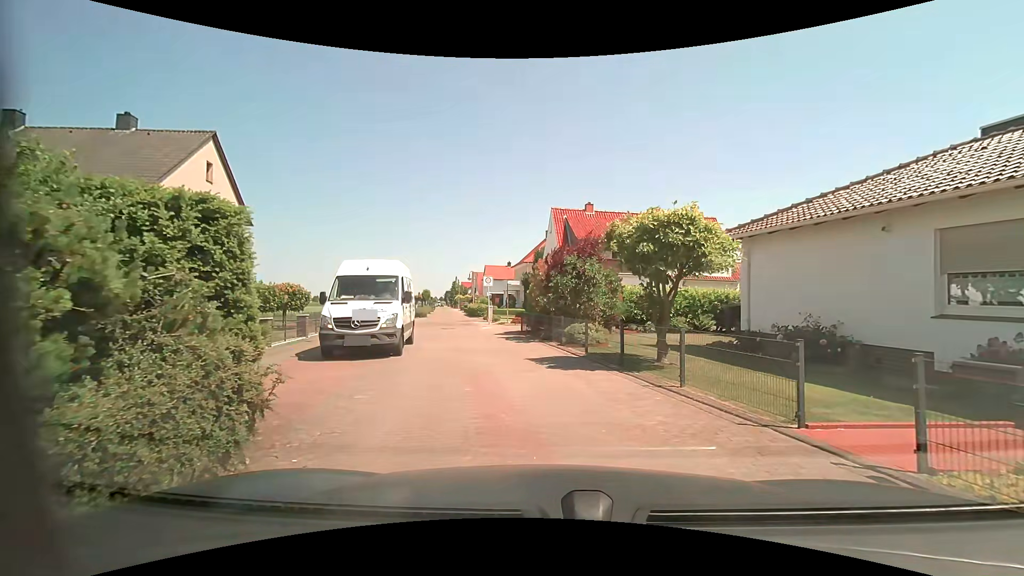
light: Day
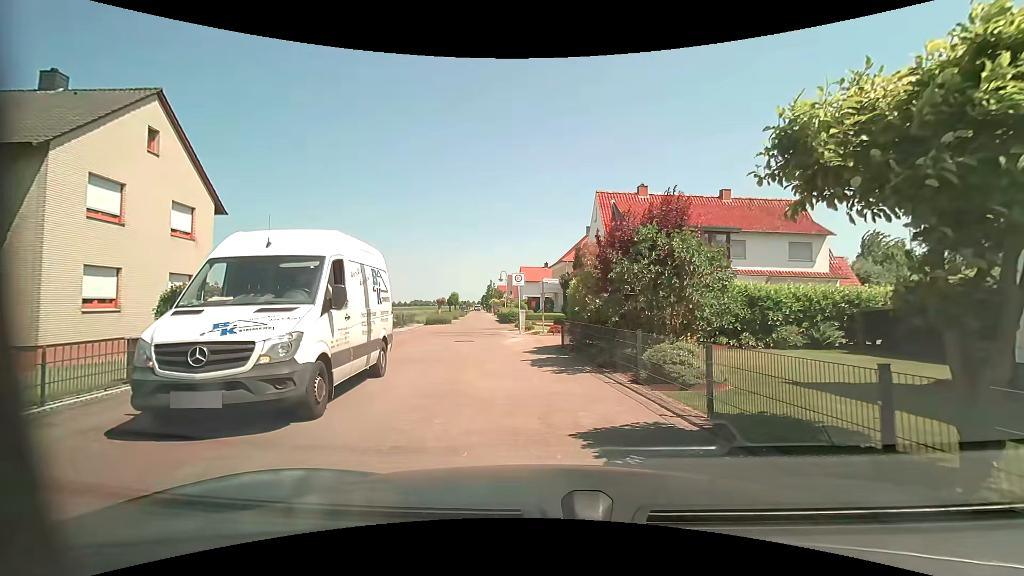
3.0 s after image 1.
(-0.5, +6.7) m; -7°
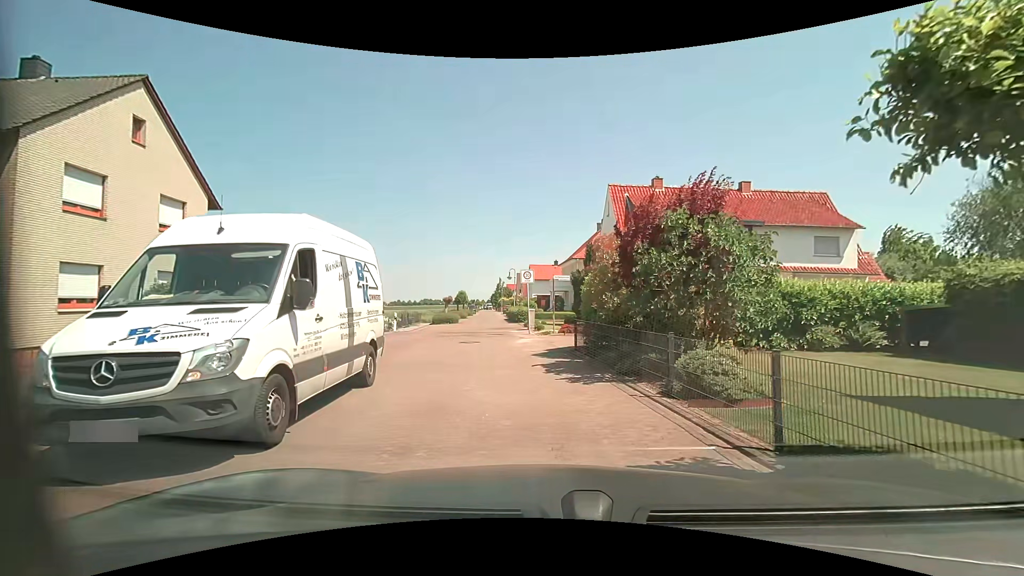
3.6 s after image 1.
(0.0, +1.3) m; -2°
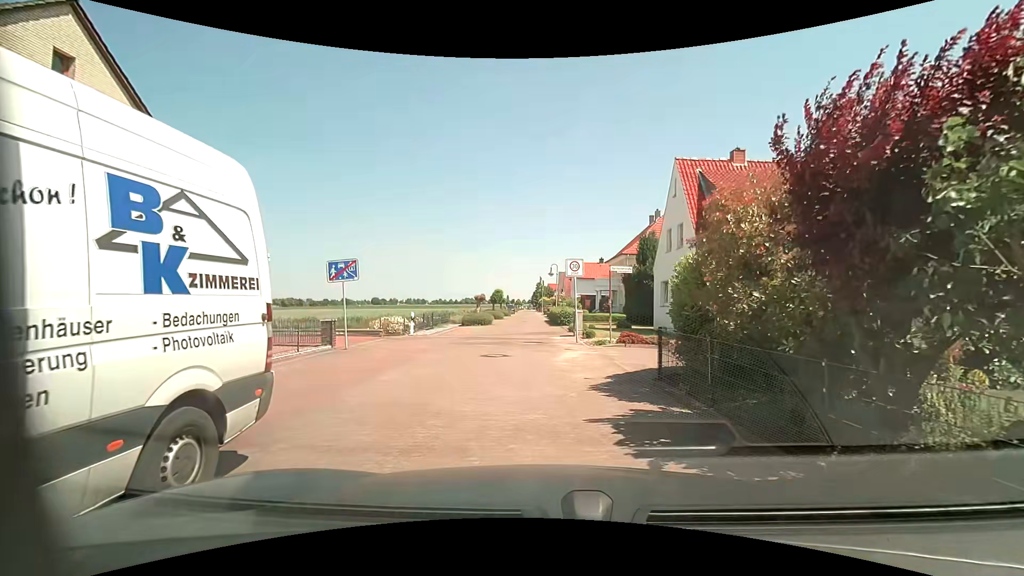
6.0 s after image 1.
(-0.2, +5.4) m; -4°
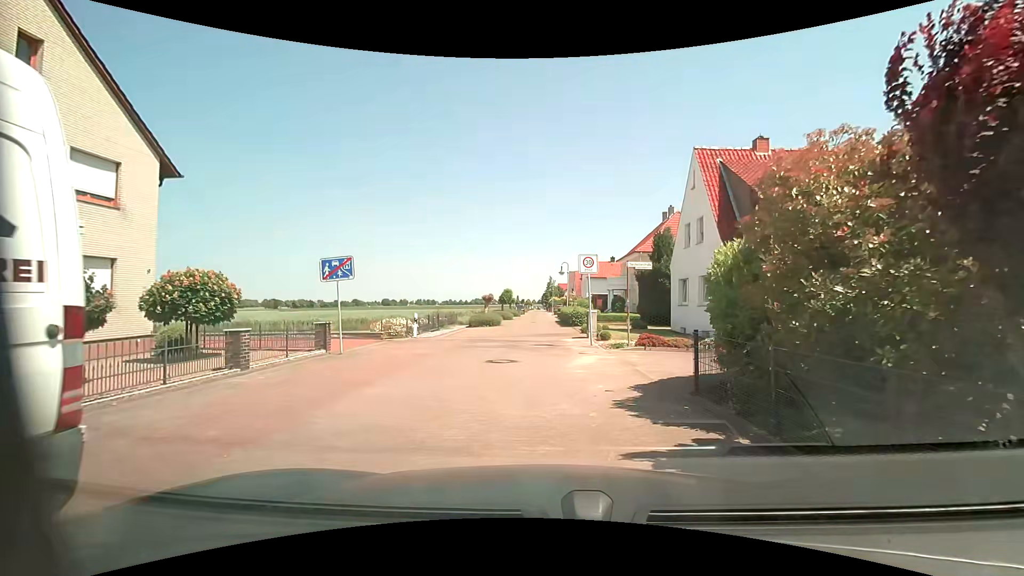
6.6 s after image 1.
(0.0, +1.4) m; -1°
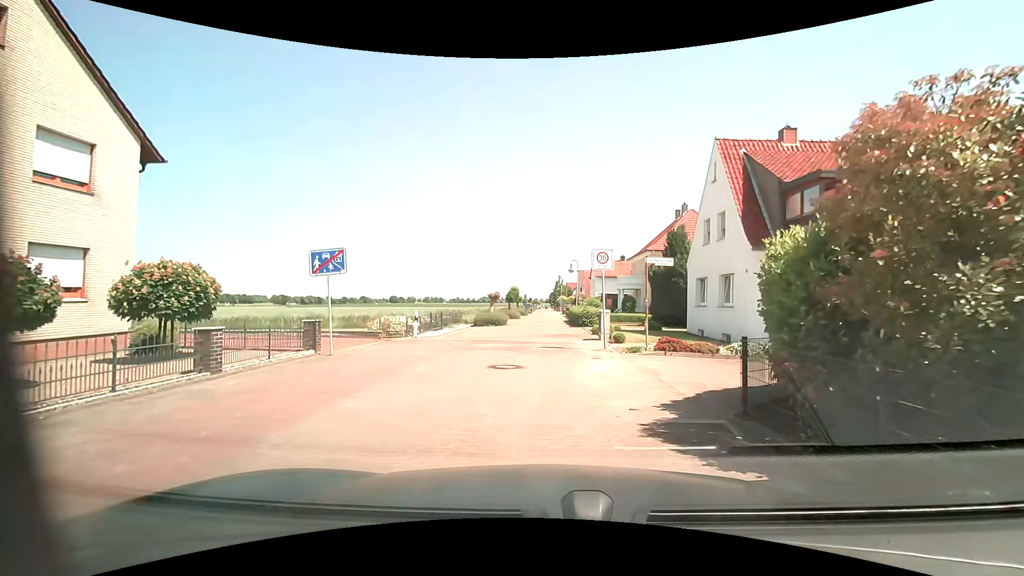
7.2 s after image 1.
(0.0, +1.4) m; -1°
